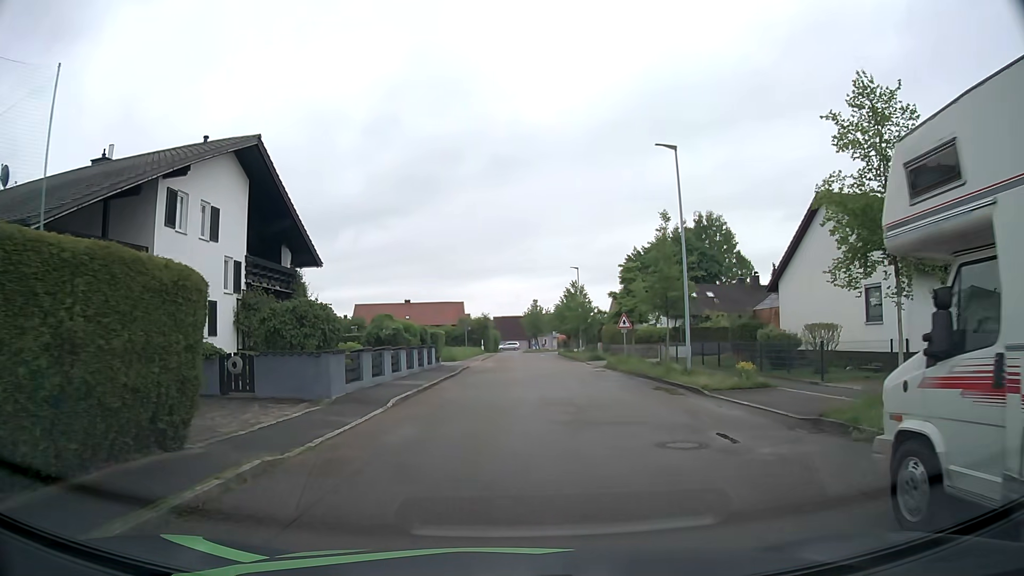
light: Day
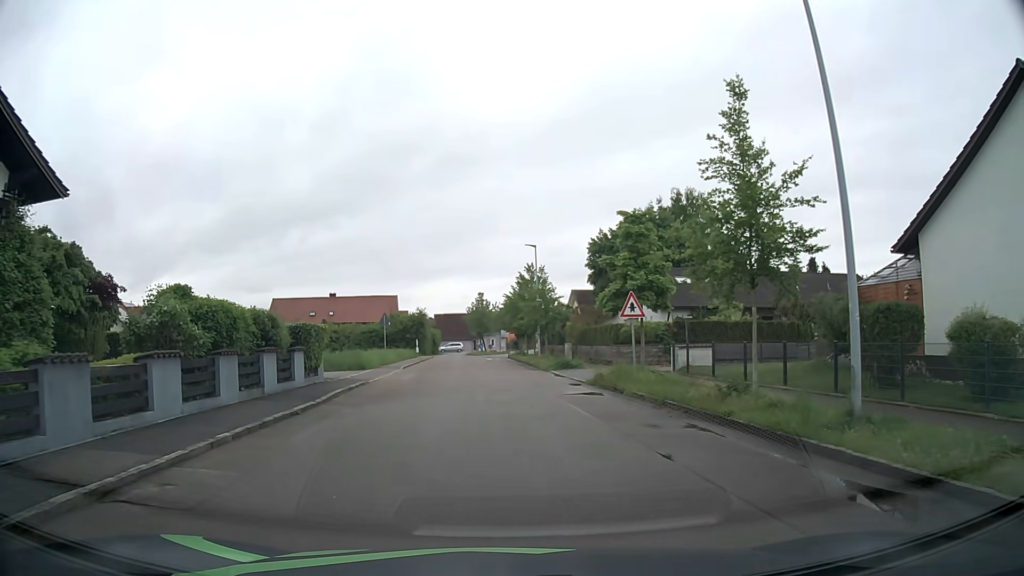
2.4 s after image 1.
(+0.6, +14.8) m; +4°
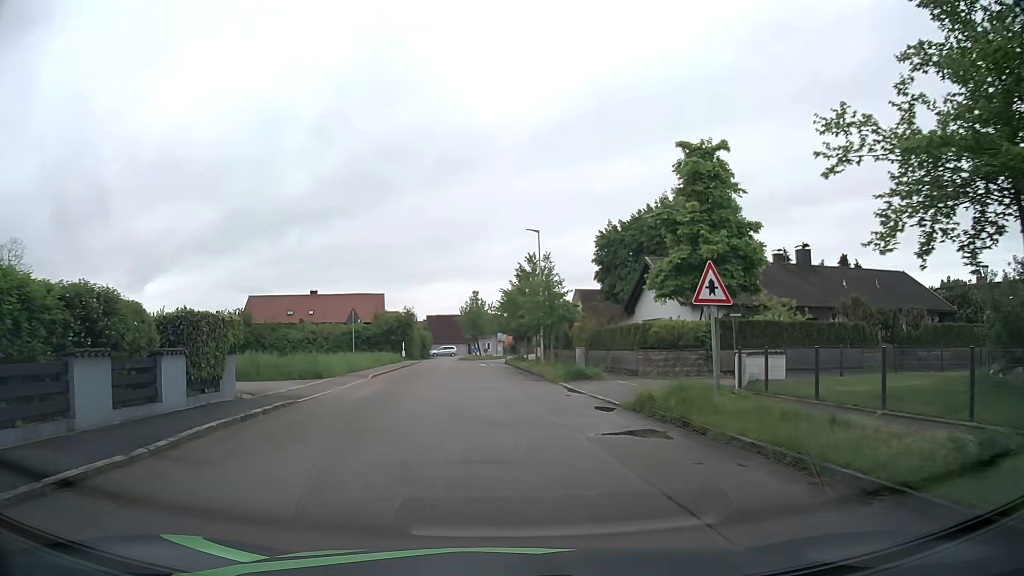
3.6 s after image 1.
(0.0, +7.9) m; 0°
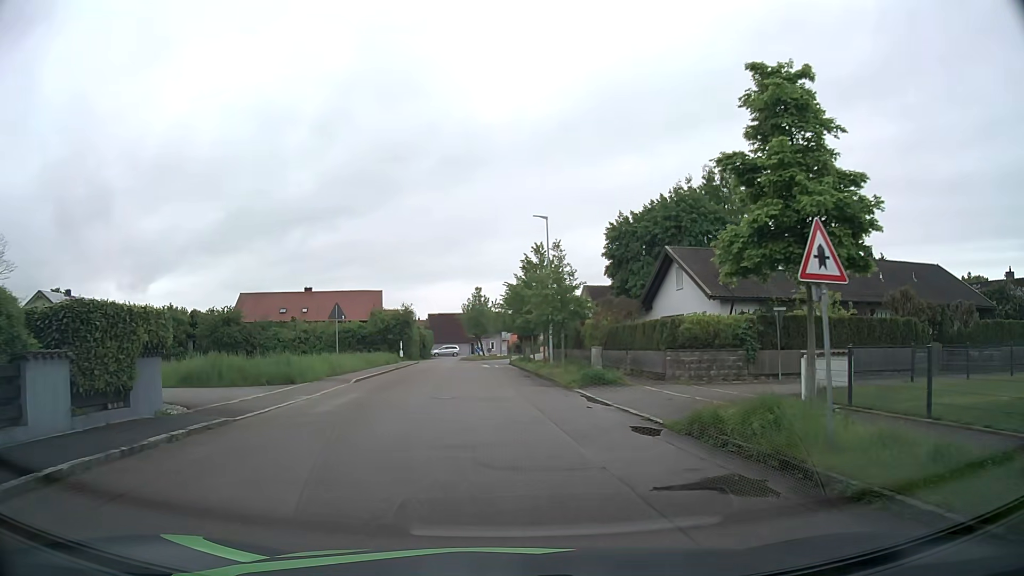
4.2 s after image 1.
(0.0, +4.2) m; -1°
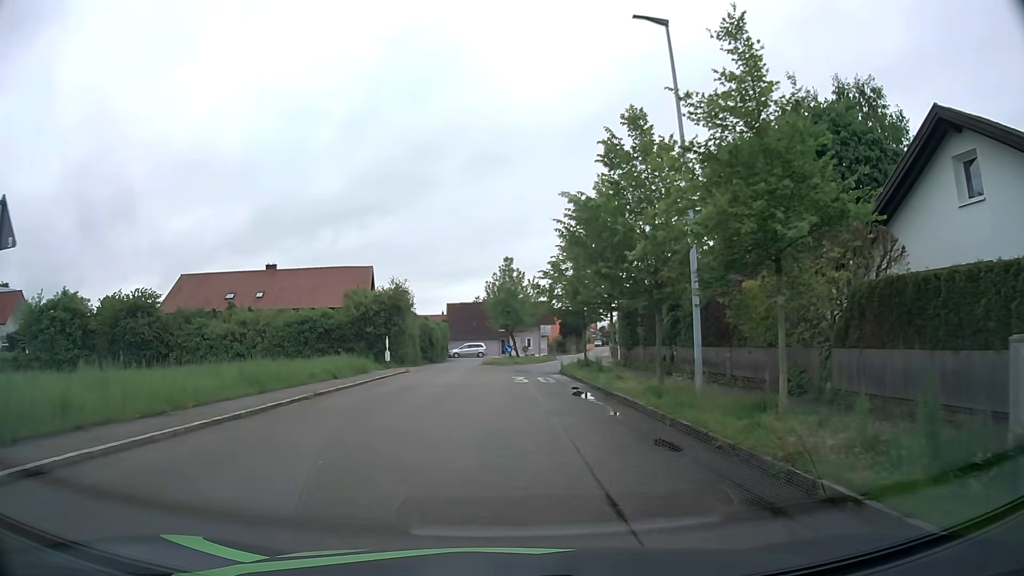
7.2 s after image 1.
(-0.4, +22.7) m; -2°
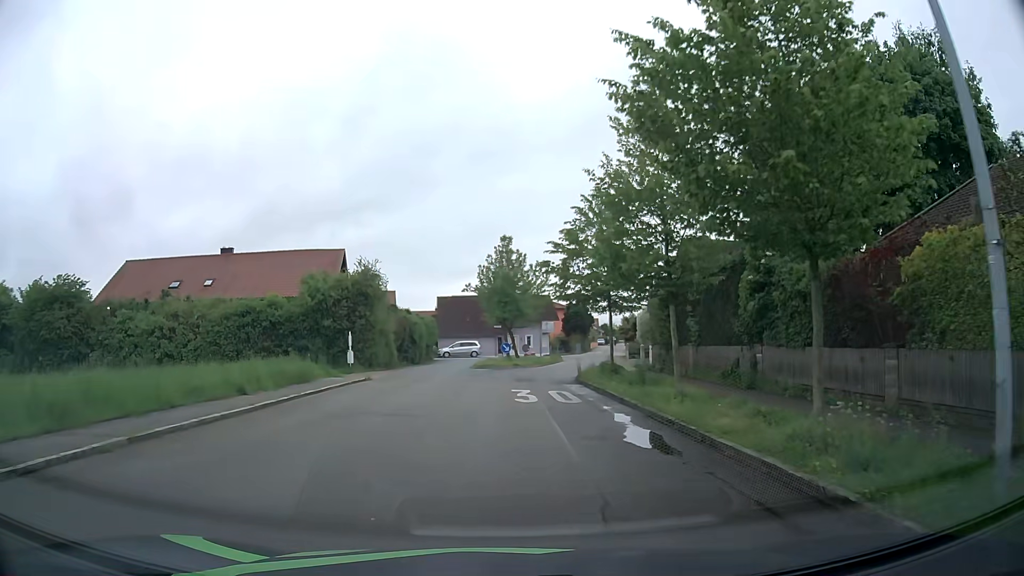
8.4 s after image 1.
(0.0, +8.8) m; 0°
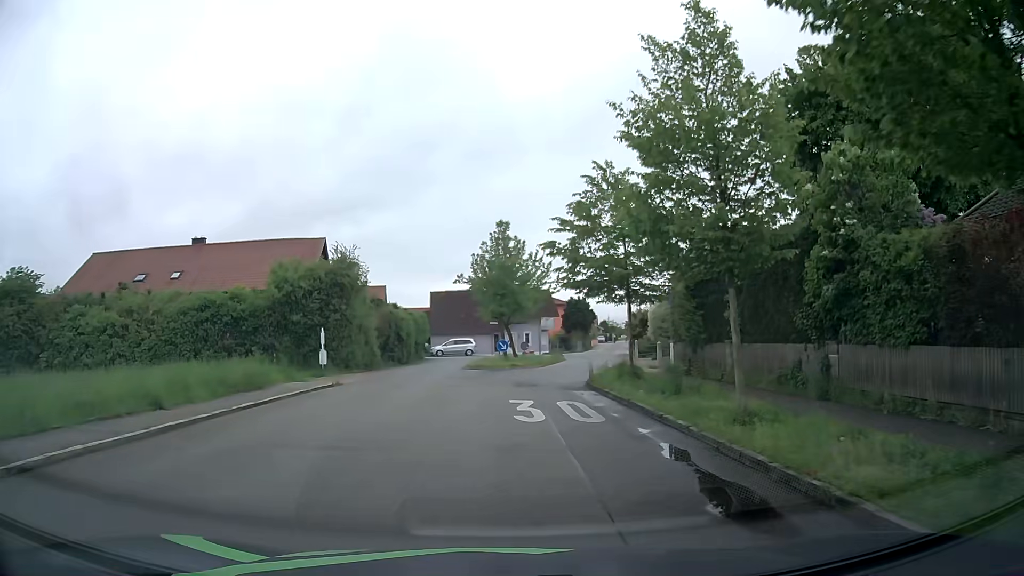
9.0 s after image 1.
(0.0, +4.2) m; +1°
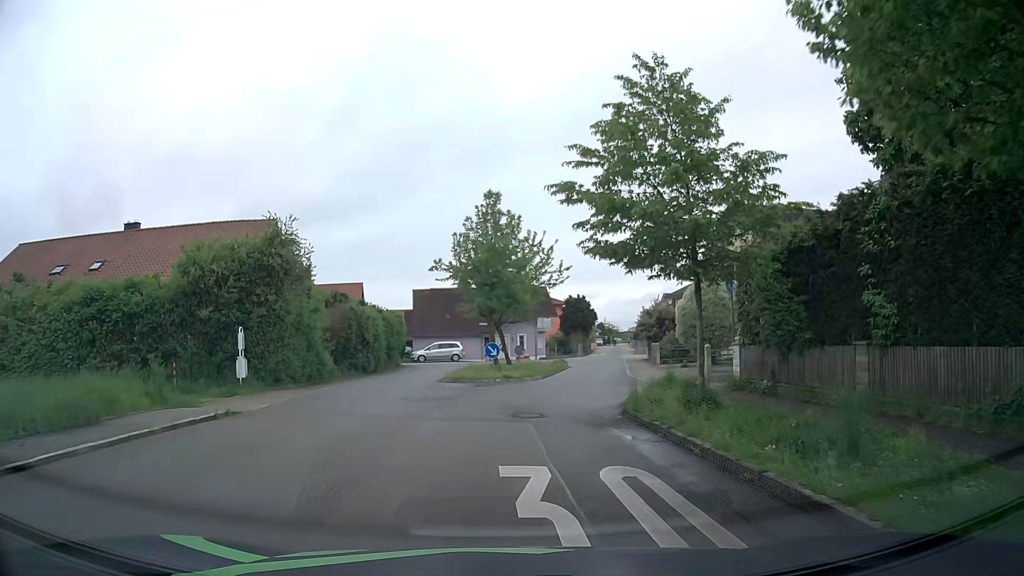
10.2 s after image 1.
(0.0, +7.7) m; +1°
(0, +10) (+1, +20) (+3, +30) (+5, +40) (+7, +49) (+8, +59) (+10, +69) (+11, +79) (+12, +89) (+14, +99) m
